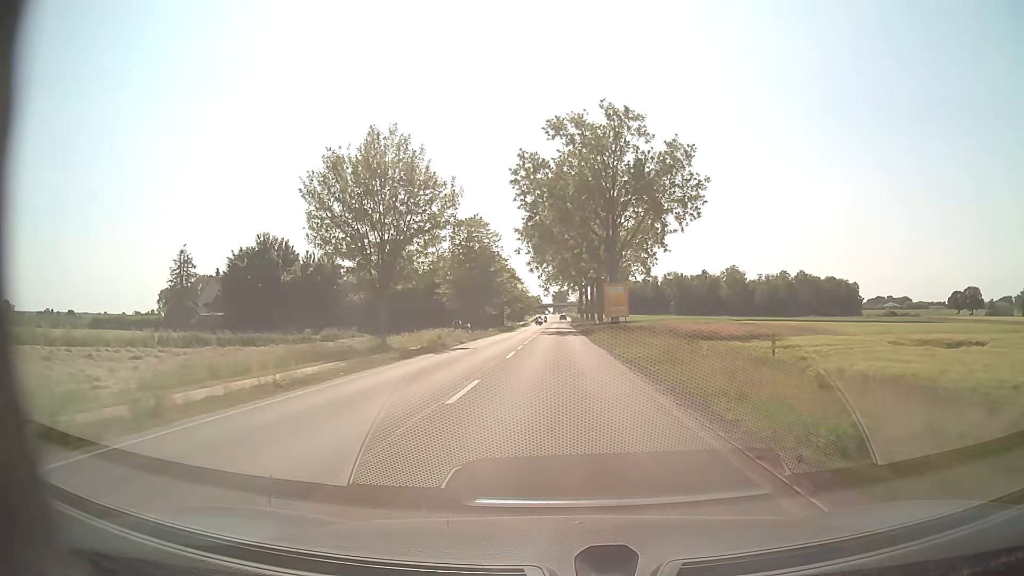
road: primary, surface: asphalt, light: Day
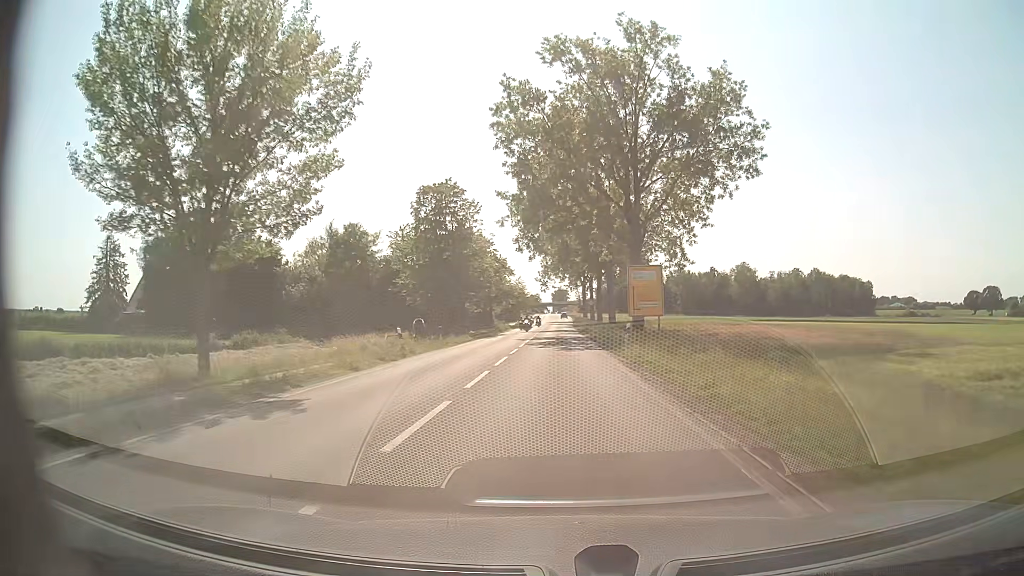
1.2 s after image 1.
(-0.1, +21.9) m; 0°
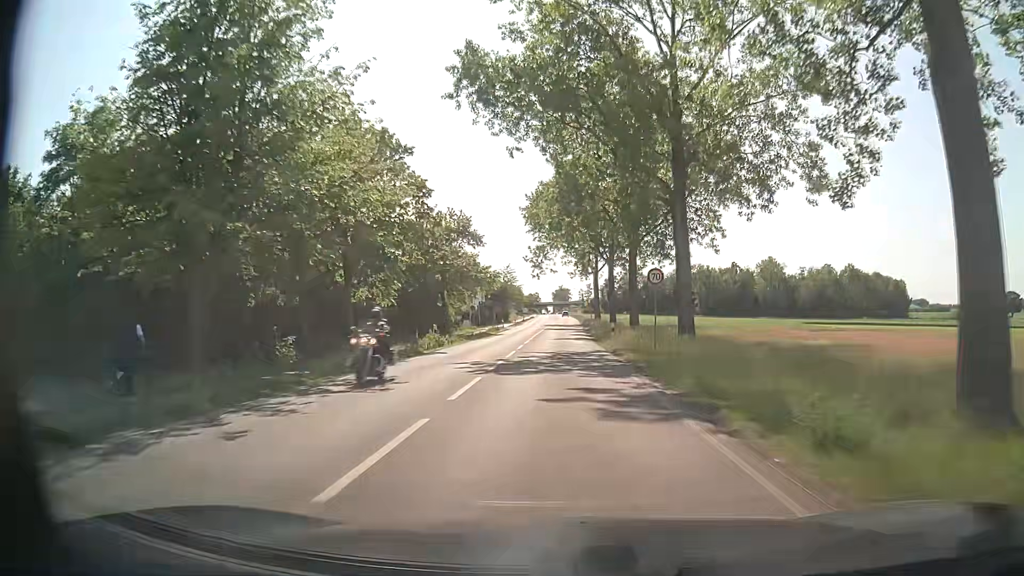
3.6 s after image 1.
(-0.1, +44.0) m; 0°
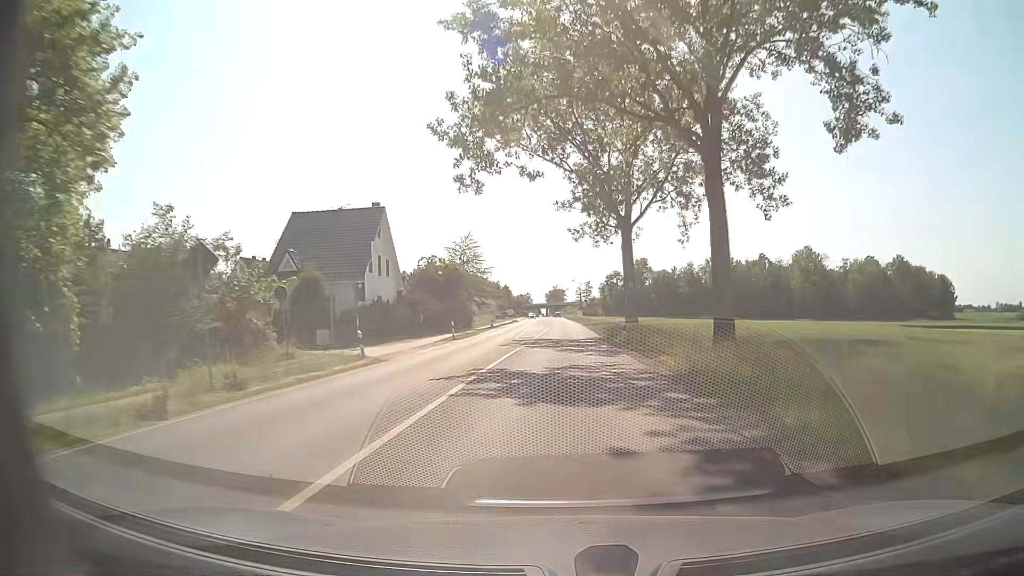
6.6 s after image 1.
(+0.3, +54.8) m; 0°
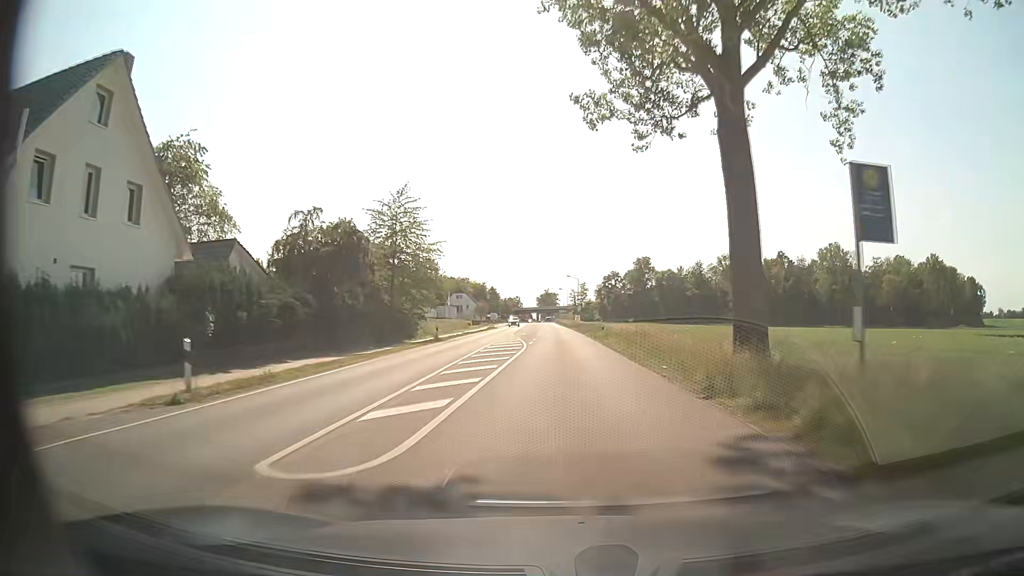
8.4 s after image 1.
(+0.2, +32.7) m; +1°
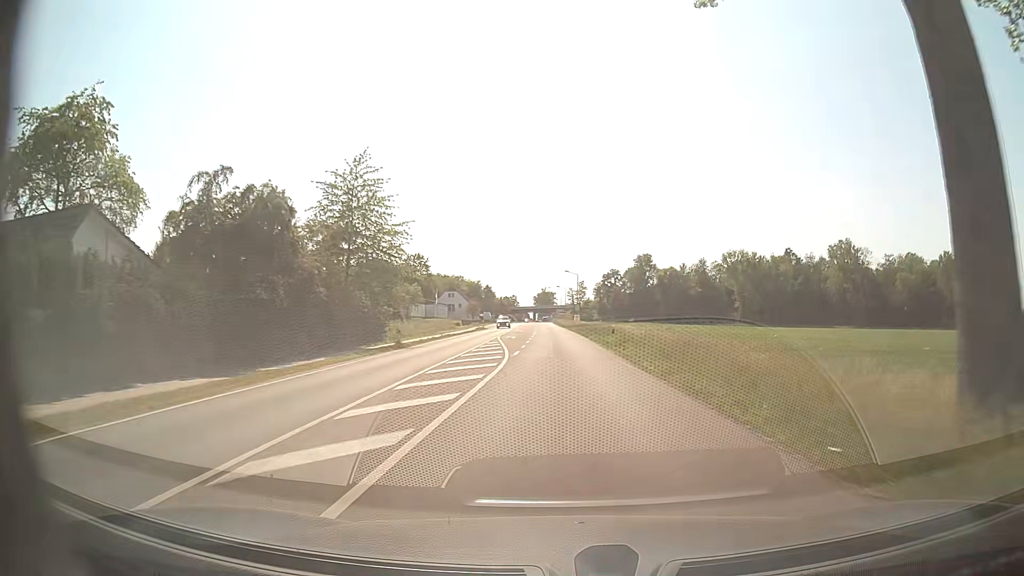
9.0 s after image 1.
(0.0, +10.9) m; 0°
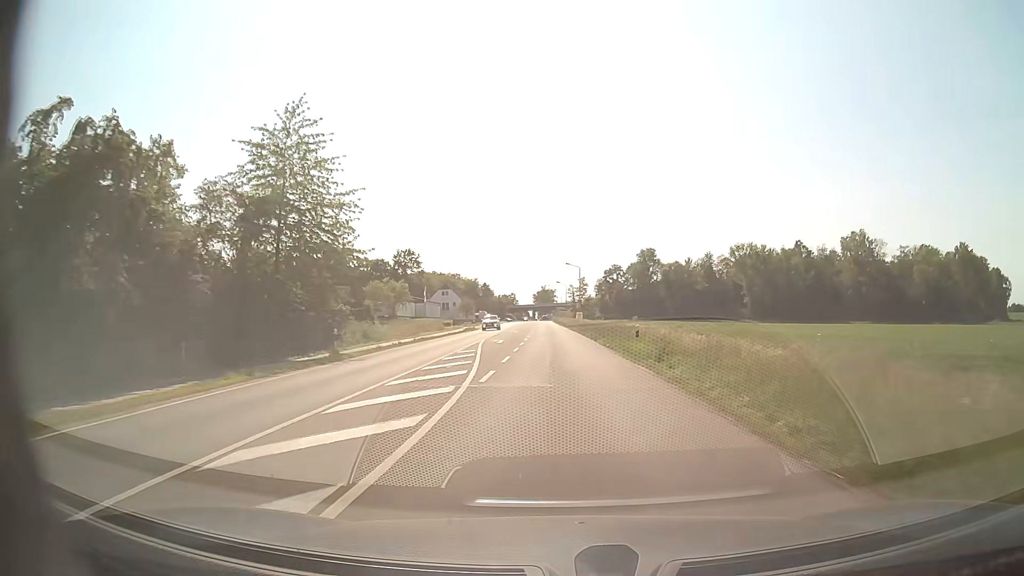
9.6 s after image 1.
(+0.1, +10.9) m; 0°
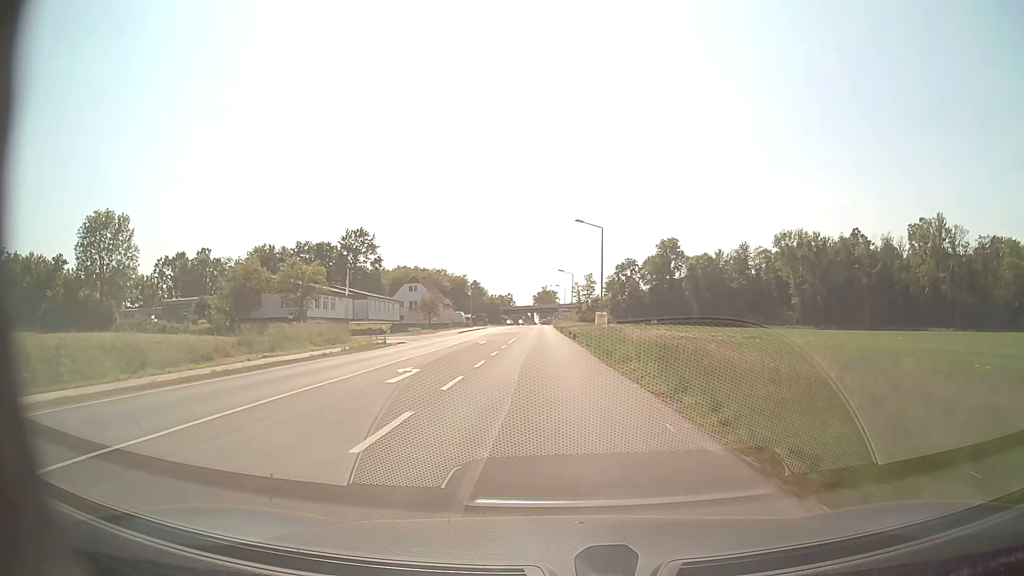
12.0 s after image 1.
(-0.2, +43.6) m; 0°
(0, +10) (0, +20) (0, +30) (-1, +40) (-1, +50) (-1, +60) (-1, +70) (-2, +80) (-2, +90) (-2, +100) m
